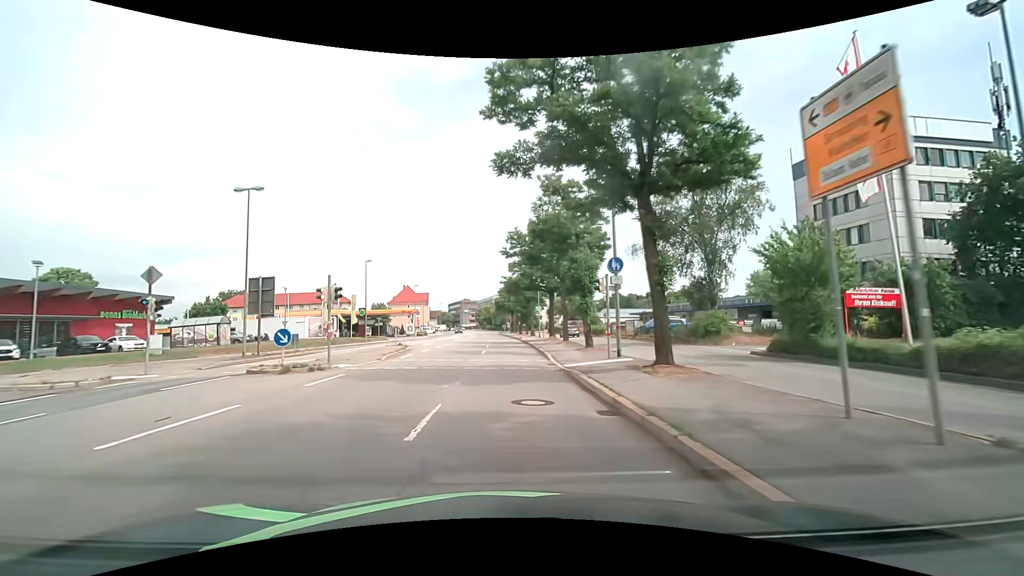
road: primary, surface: asphalt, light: Day
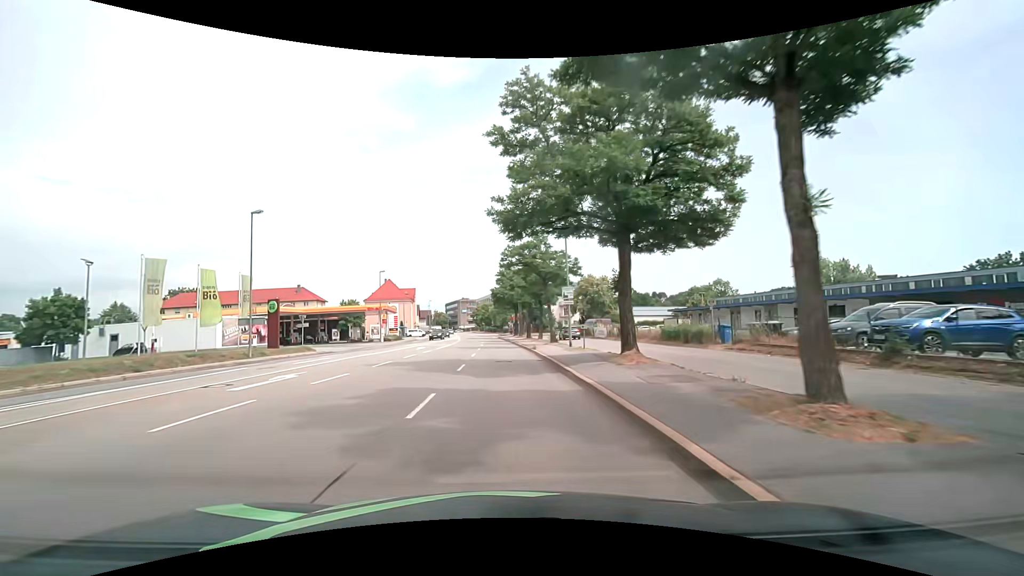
(+0.1, +28.3) m; 0°
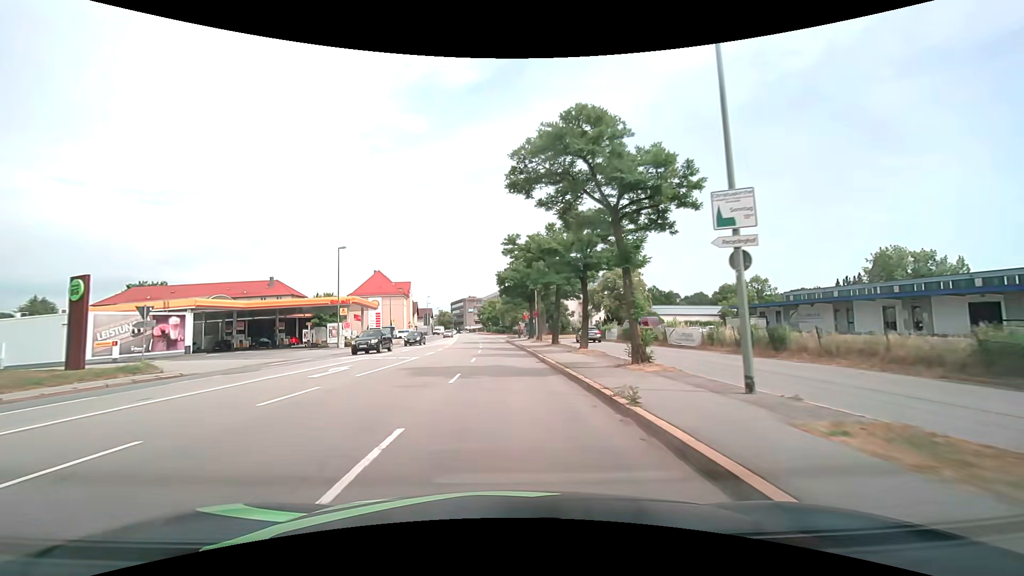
(-0.3, +21.8) m; -1°
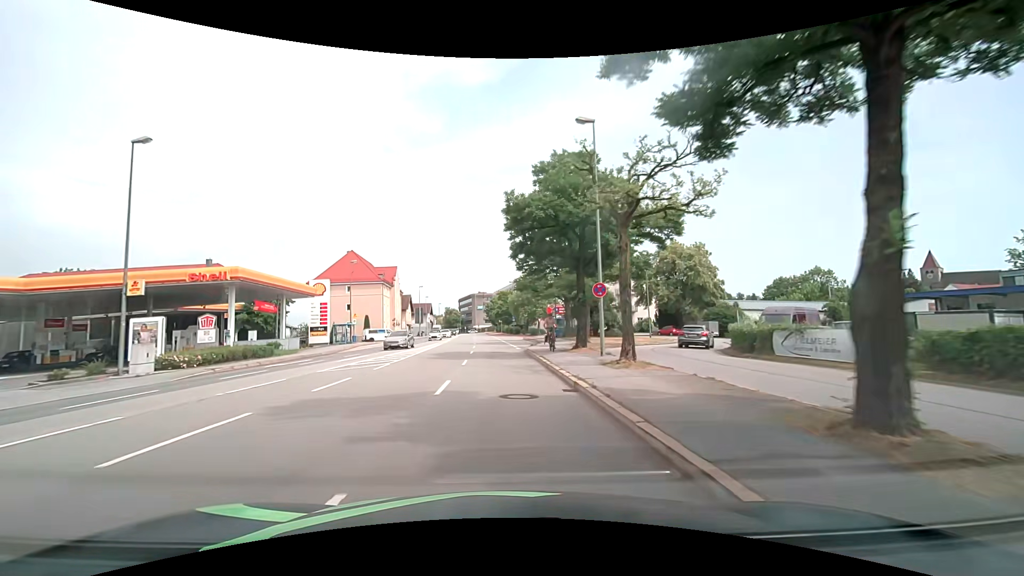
(-0.6, +29.7) m; -2°
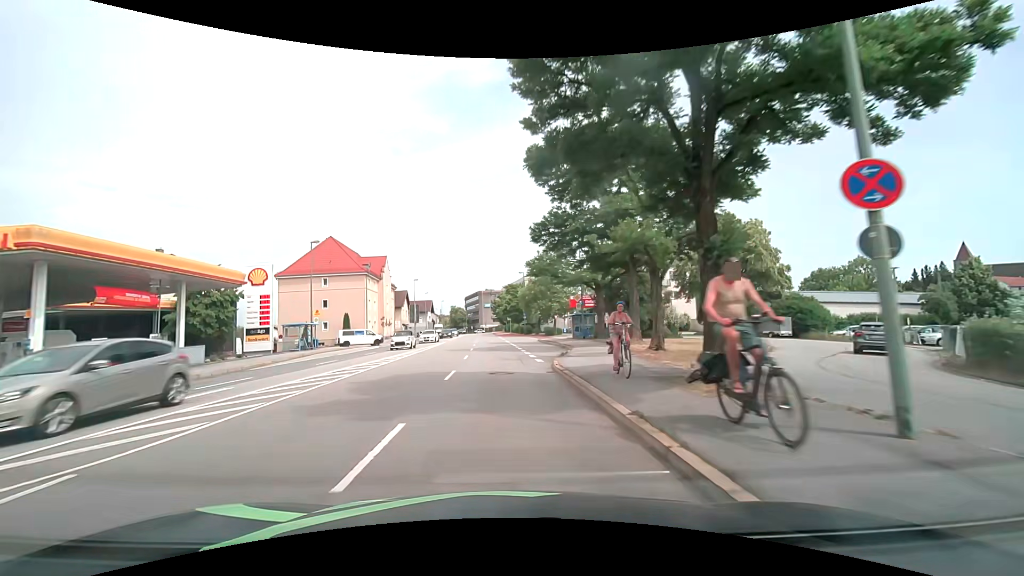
(-0.2, +15.0) m; -1°
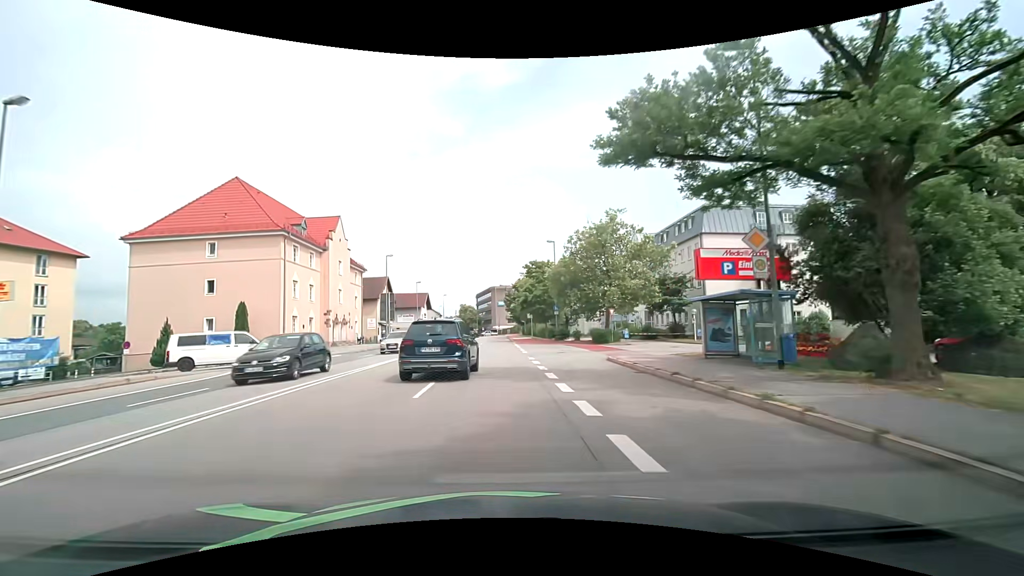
(-0.4, +30.4) m; -2°
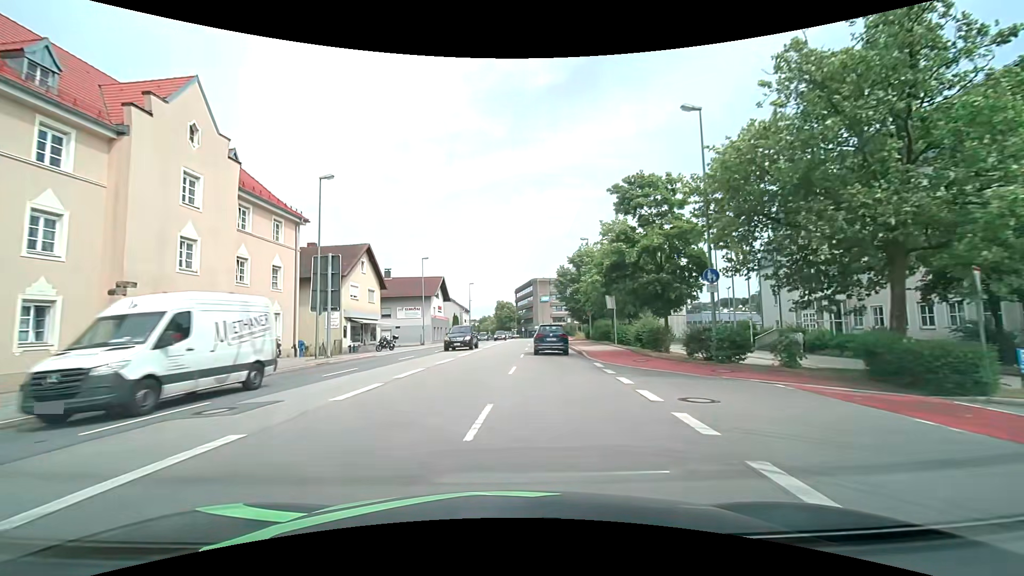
(-1.1, +31.0) m; -5°
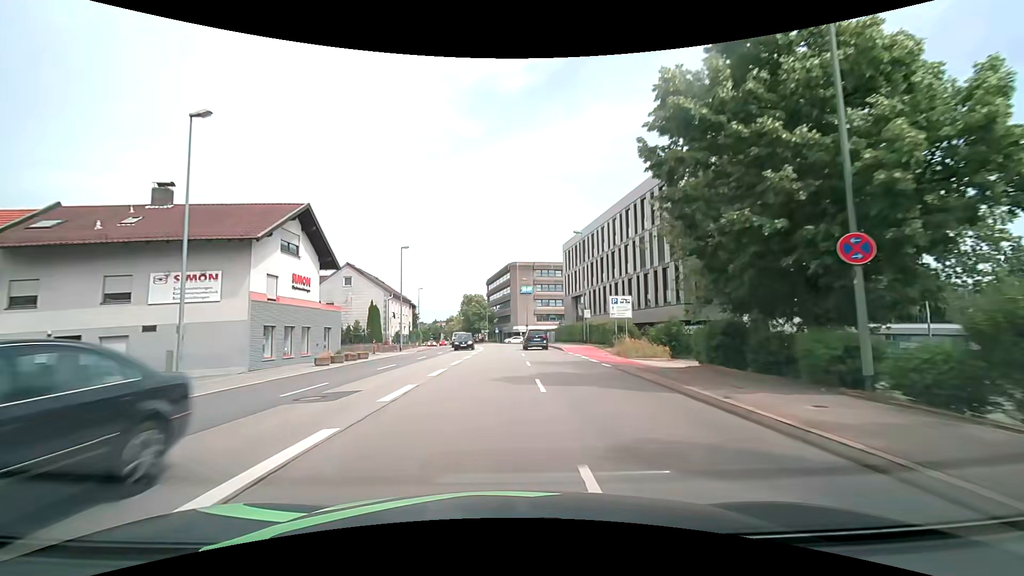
(+1.0, +40.2) m; +4°
(0, +10) (0, +20) (0, +30) (-1, +40) (-1, +50) (-2, +60) (-3, +70) (-4, +80) (-6, +90) (-8, +99) m
